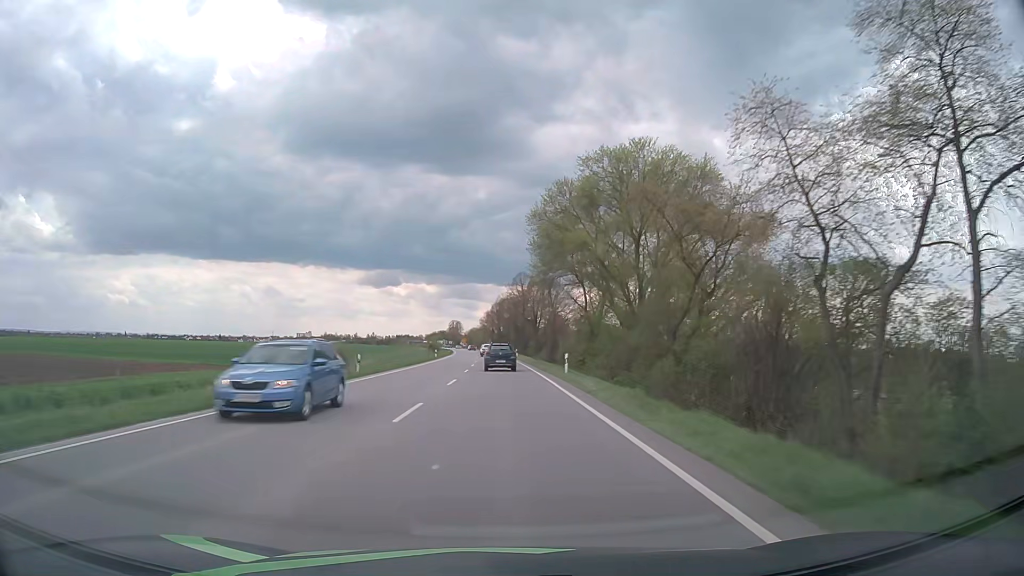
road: primary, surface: asphalt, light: Day
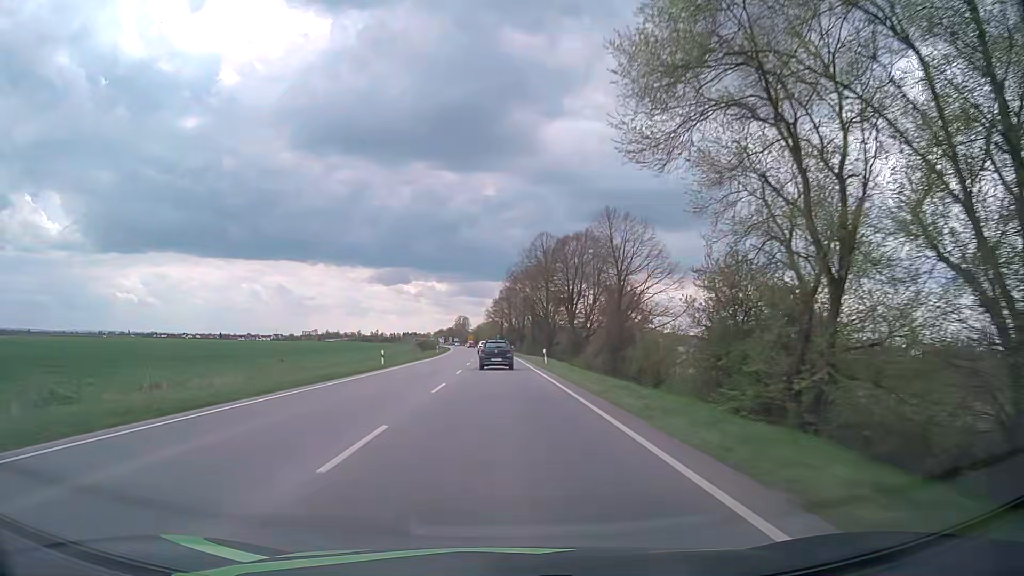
(-0.3, +40.6) m; -1°
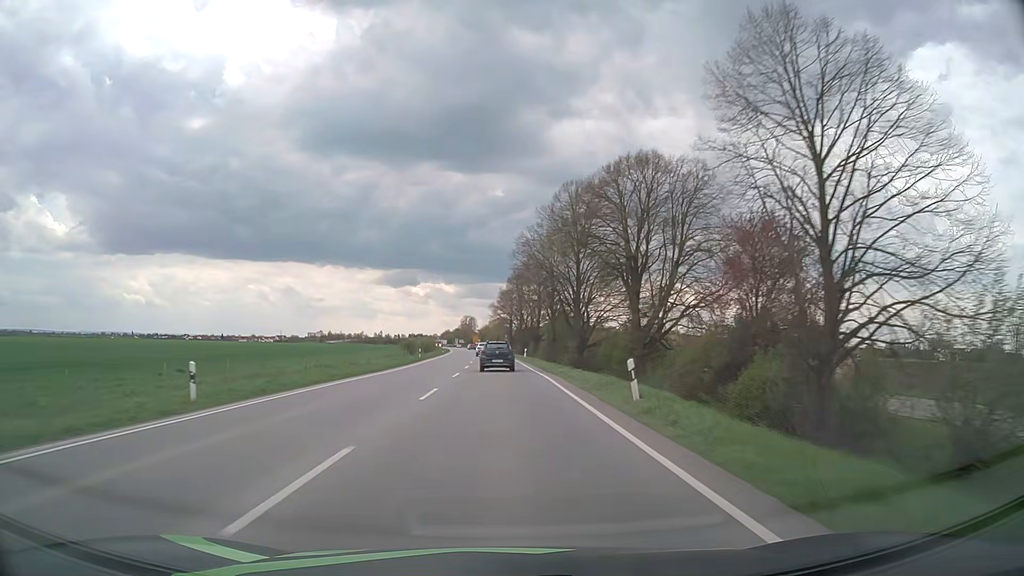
(-0.1, +26.0) m; -1°
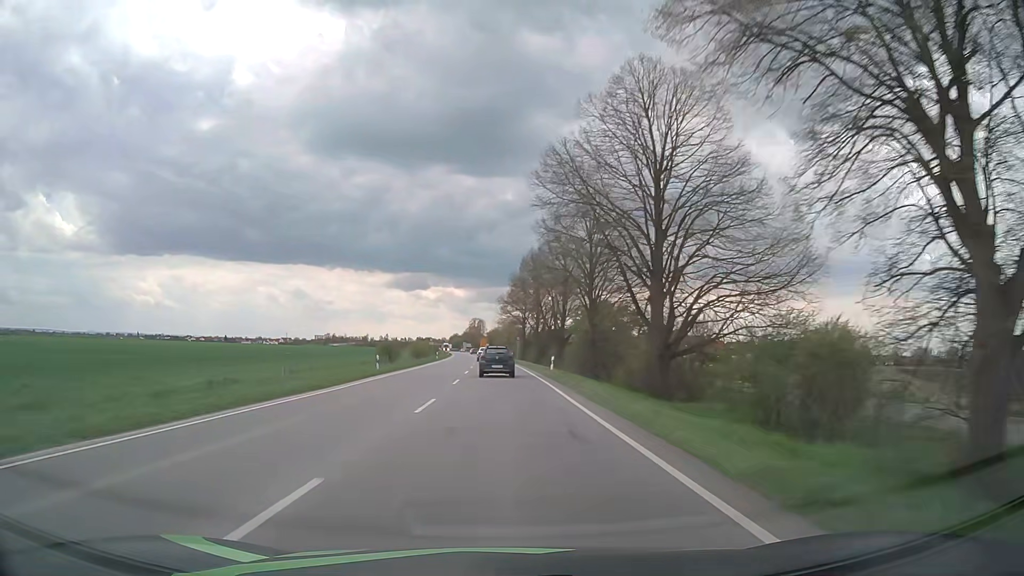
(-0.2, +25.4) m; -1°
(0, +10) (0, +20) (0, +30) (0, +40) (-1, +50) (-1, +60) (-1, +70) (-2, +80) (-2, +90) (-3, +100) m
